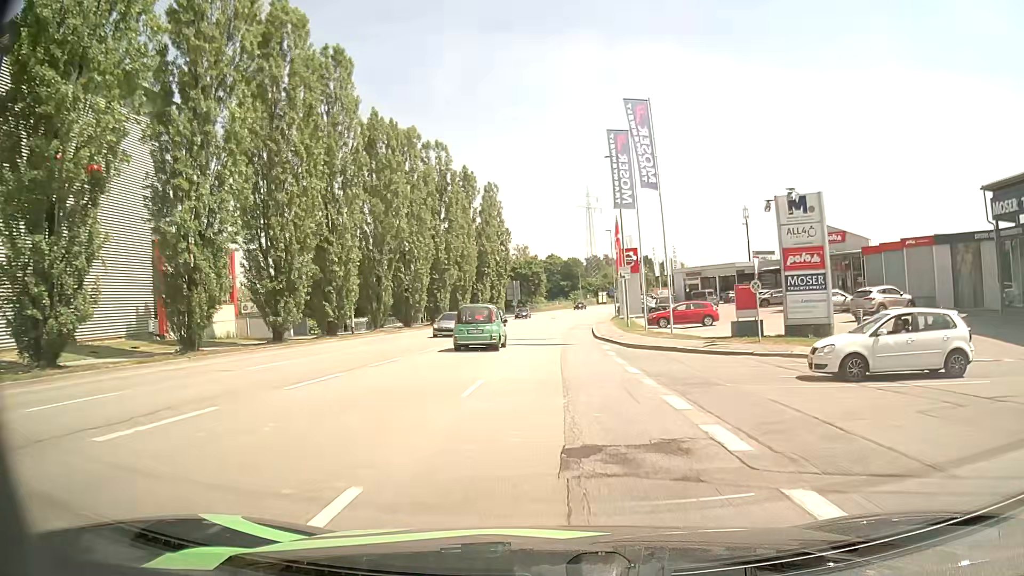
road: tertiary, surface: asphalt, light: Day
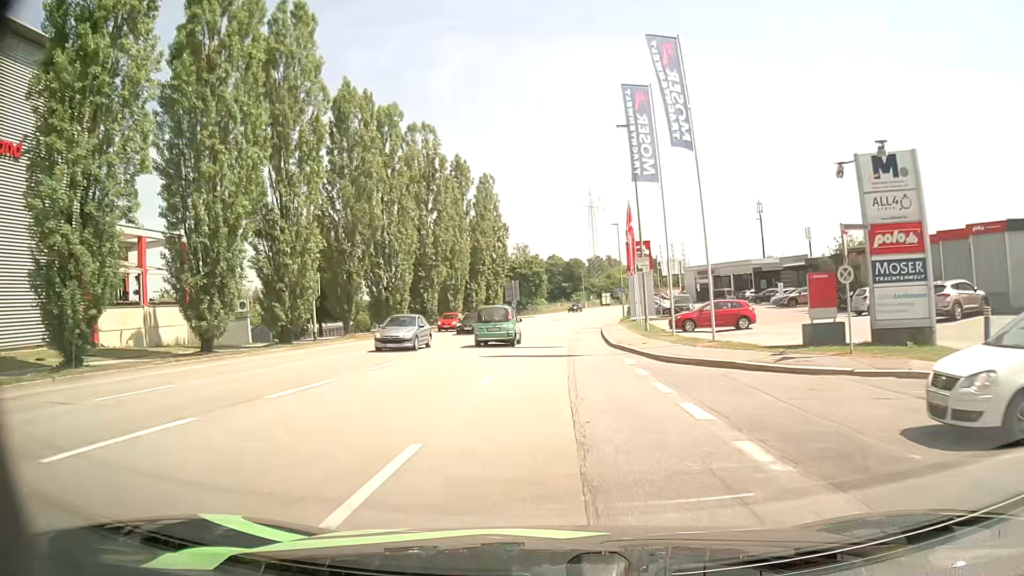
(0.0, +7.1) m; 0°
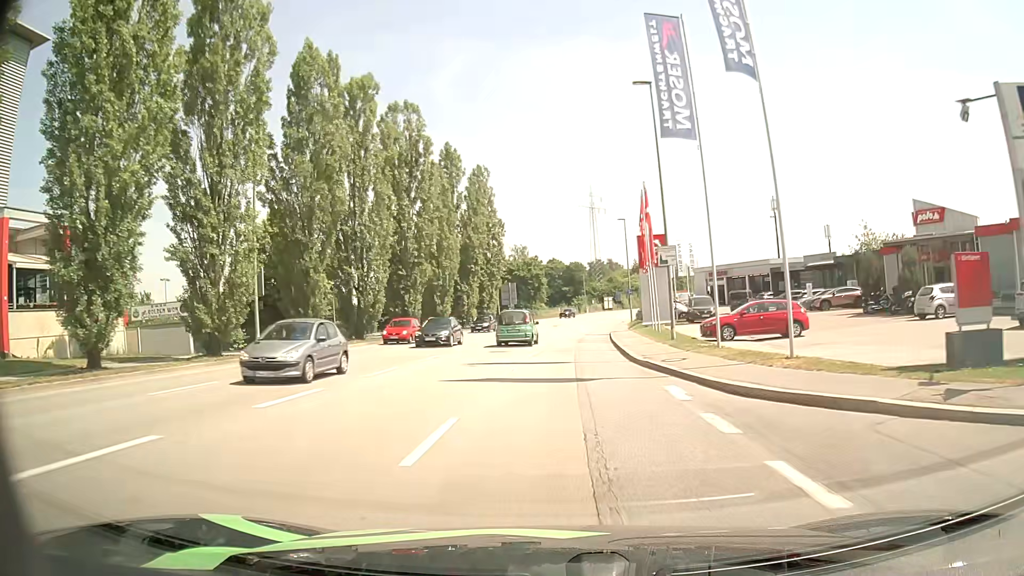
(0.0, +7.1) m; +1°
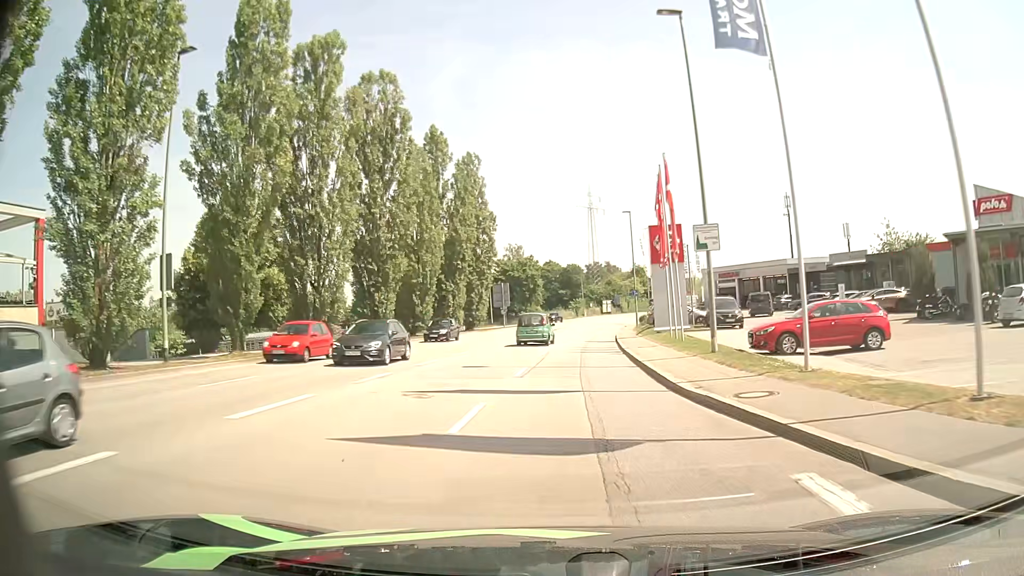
(0.0, +7.1) m; 0°
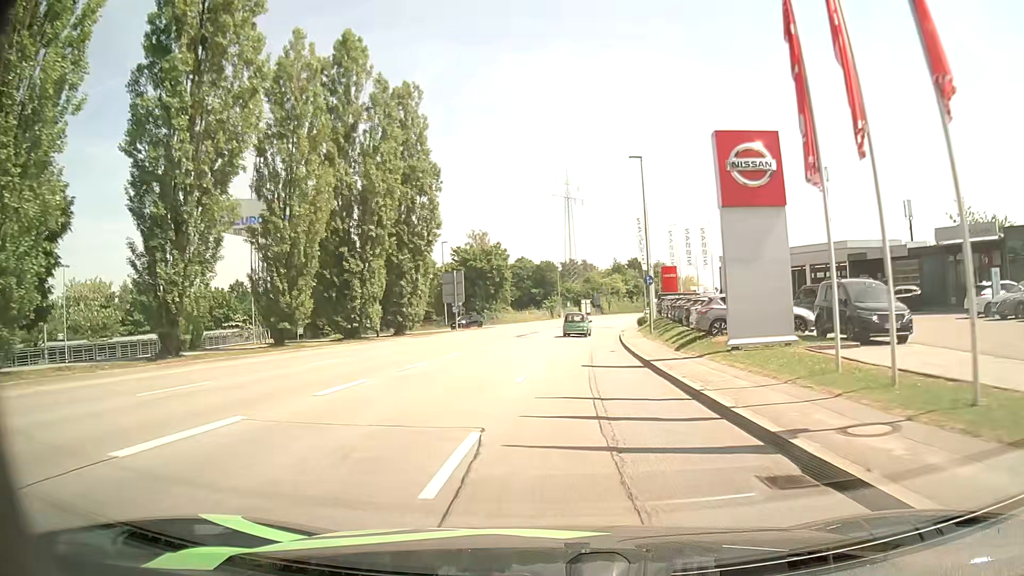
(+0.2, +20.9) m; +3°
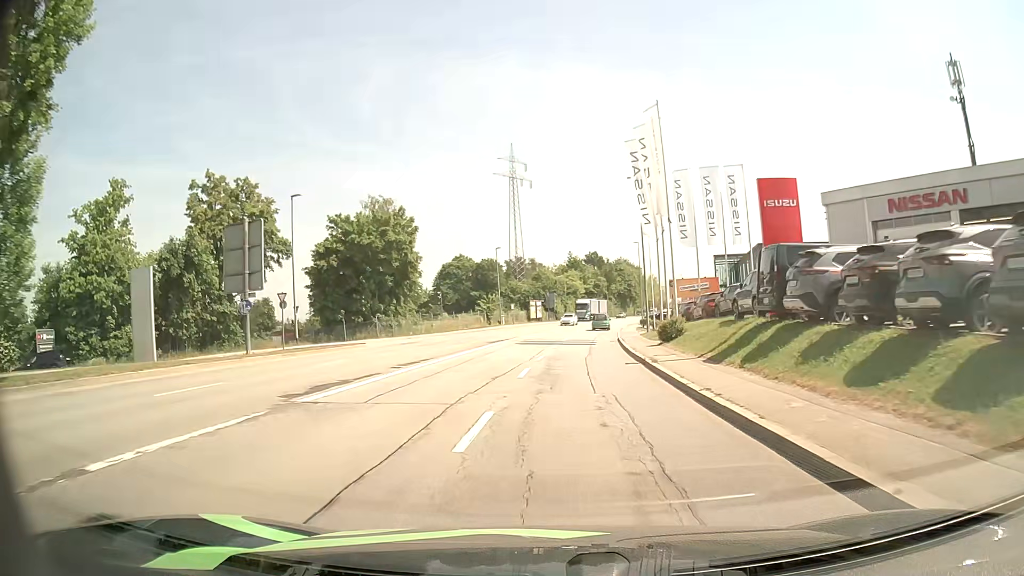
(+1.0, +35.0) m; +4°
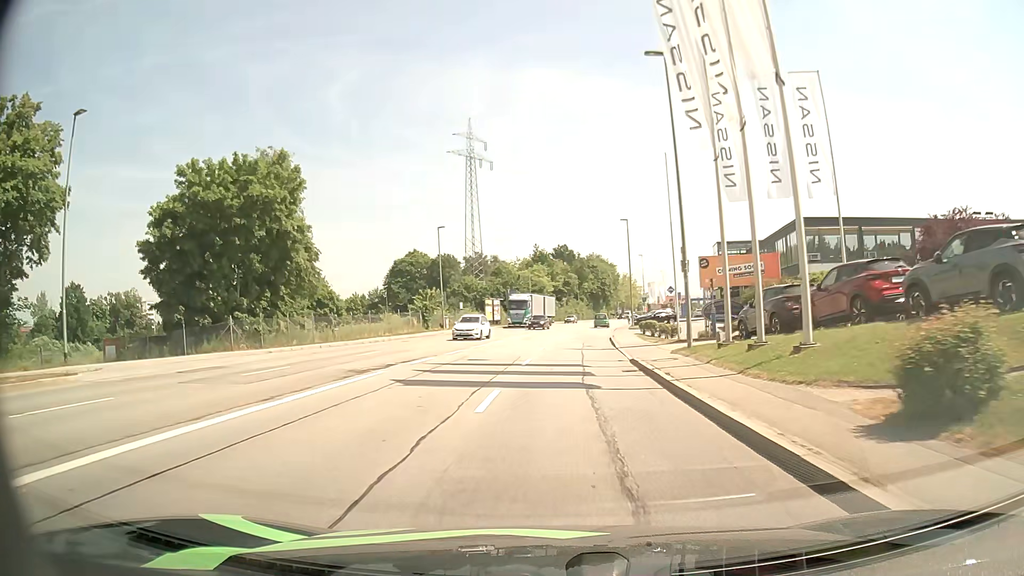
(+0.6, +21.9) m; +3°
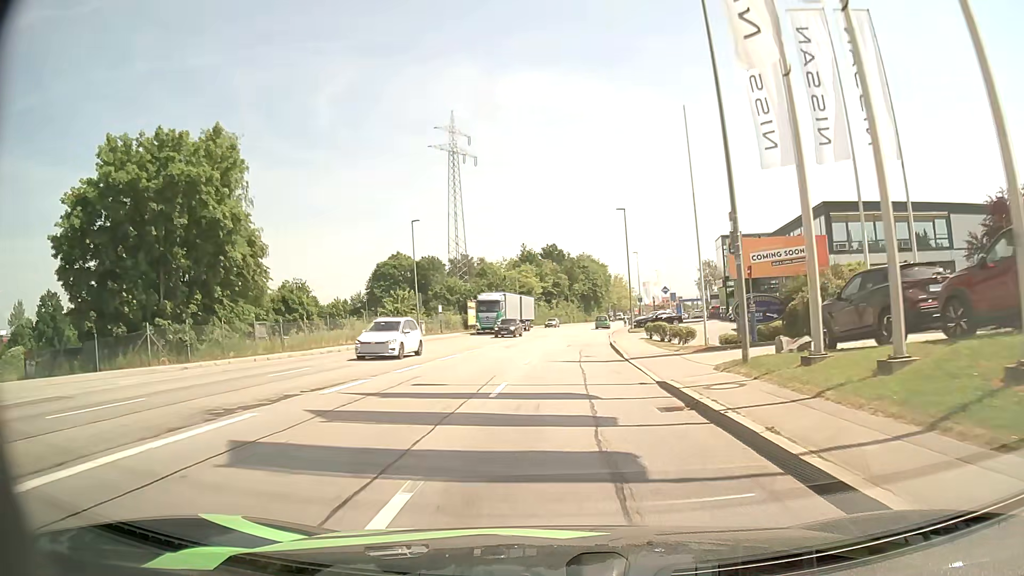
(+0.1, +7.5) m; +1°
